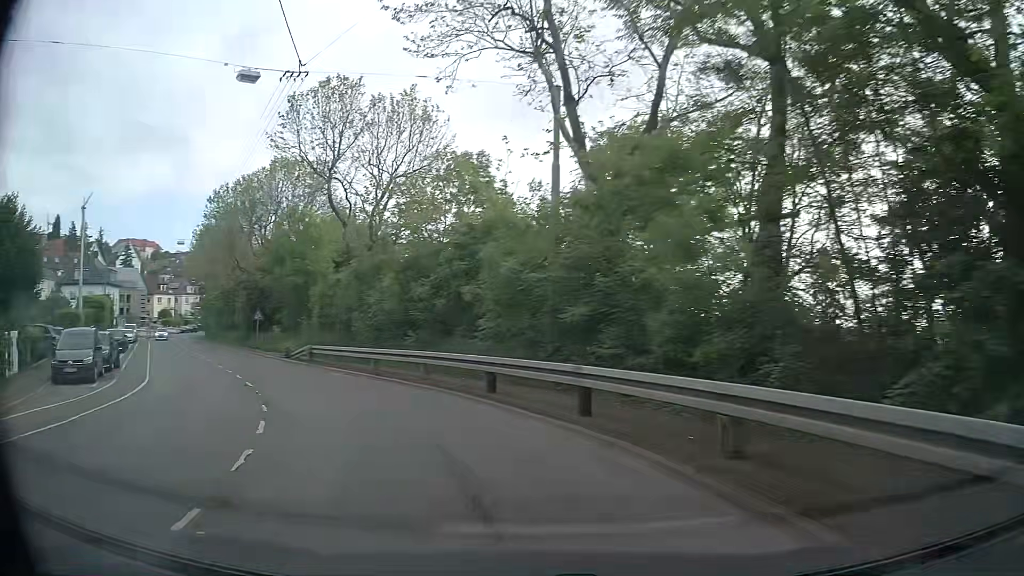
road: secondary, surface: asphalt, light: Day
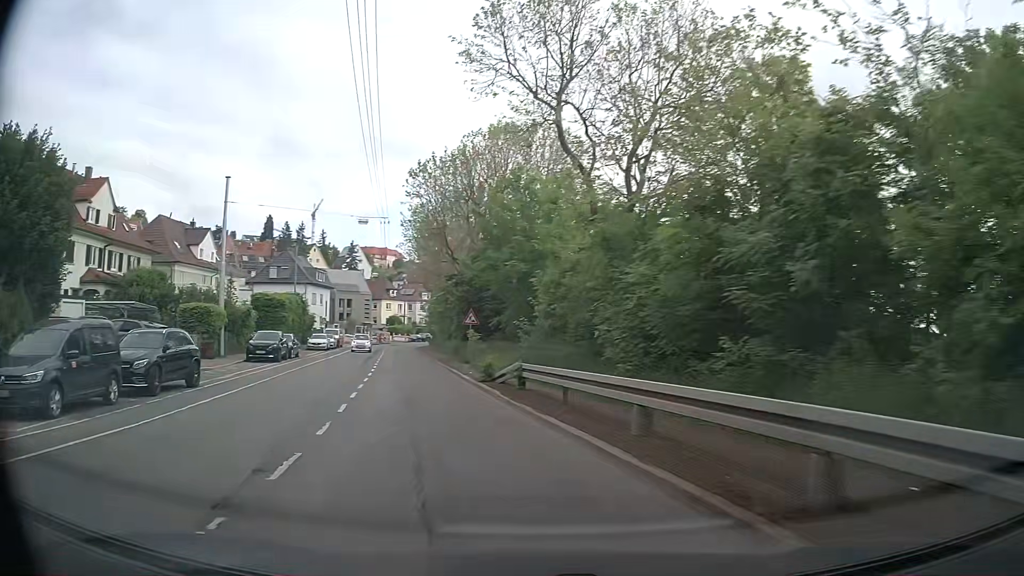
(-2.5, +12.7) m; -22°
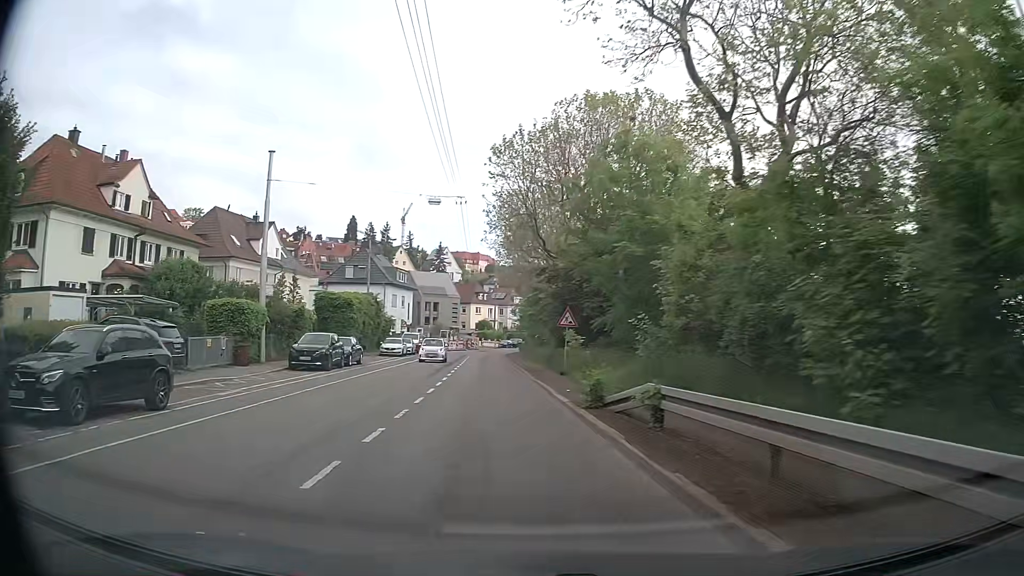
(-0.5, +6.7) m; -8°
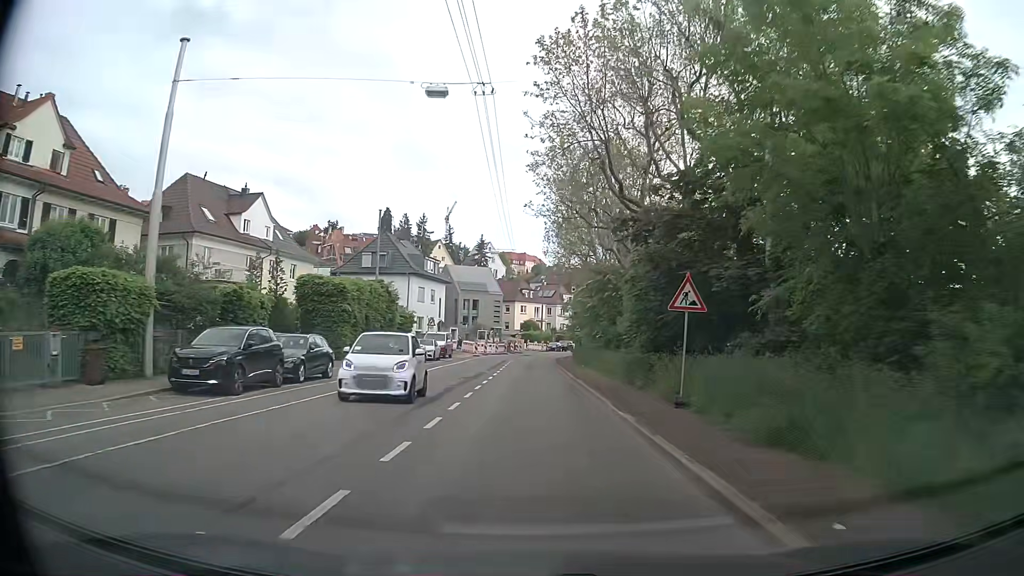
(-0.7, +13.8) m; -4°
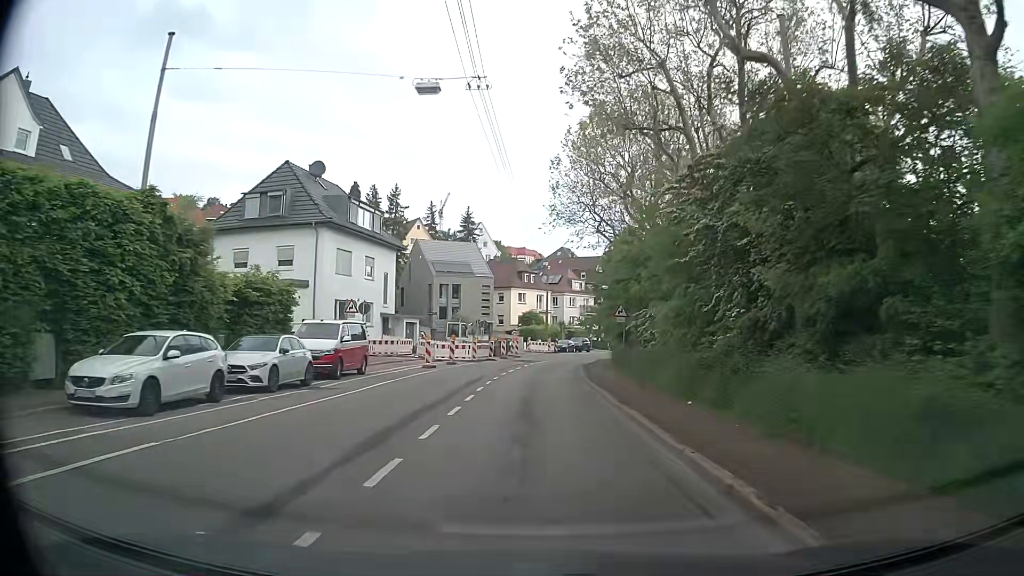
(-0.2, +28.8) m; 0°
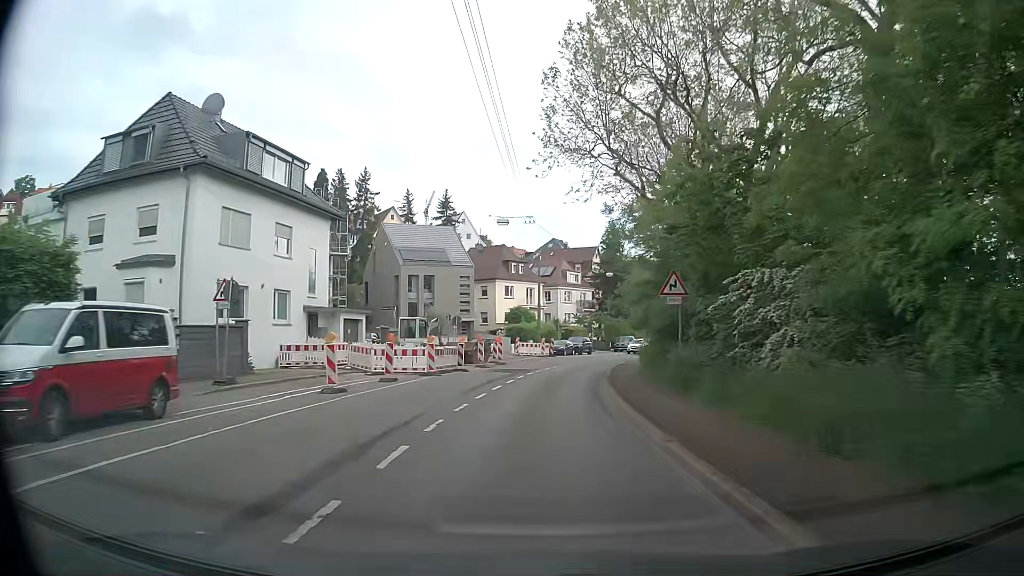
(0.0, +14.1) m; 0°
(0, +10) (+1, +20) (+2, +30) (+3, +40) (+6, +49) (+9, +59) (+12, +68) (+16, +78) (+20, +87) (+24, +96) m
